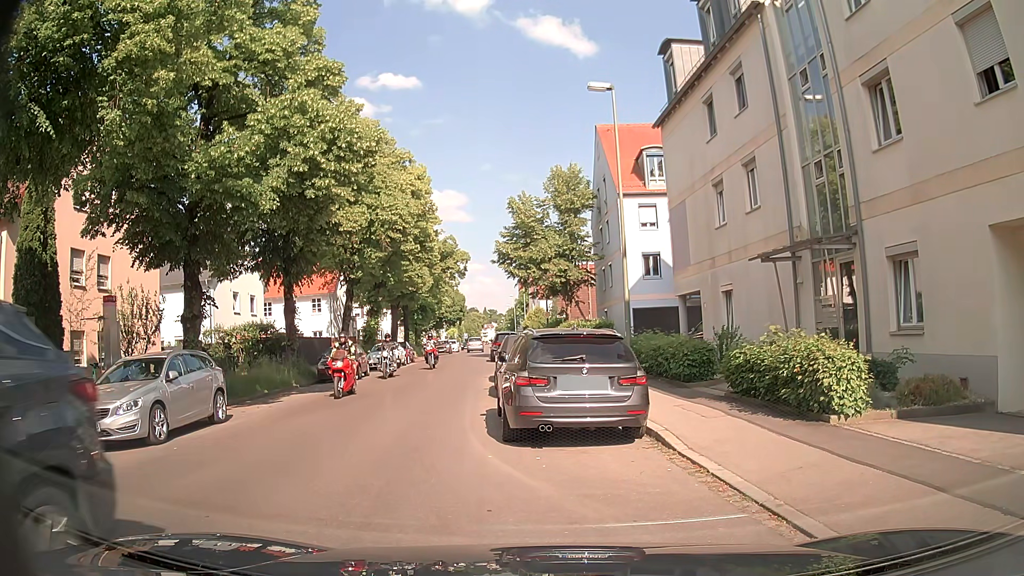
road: tertiary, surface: asphalt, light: Day
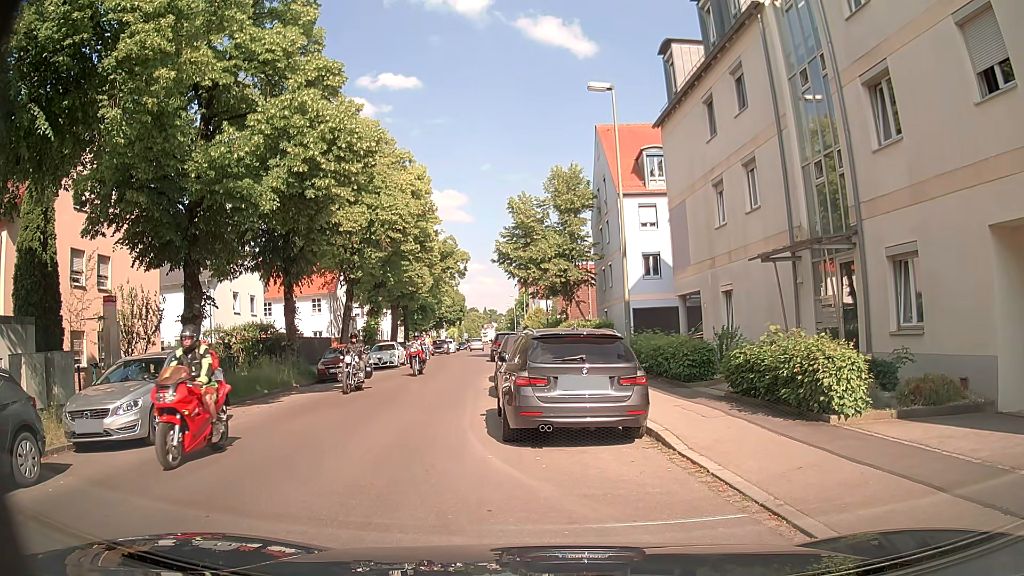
(0.0, 0.0) m; 0°
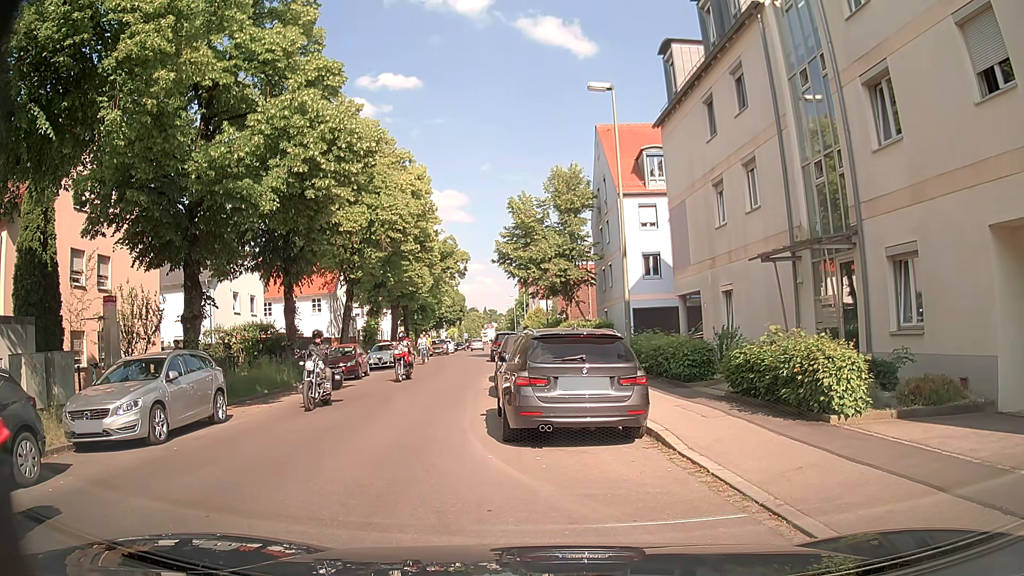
(0.0, 0.0) m; 0°
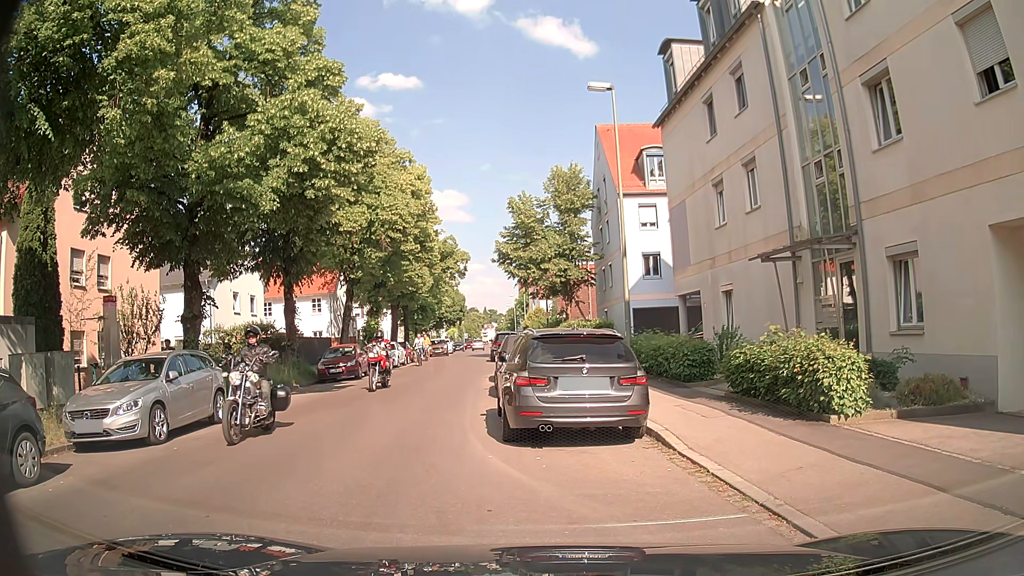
(0.0, 0.0) m; 0°
